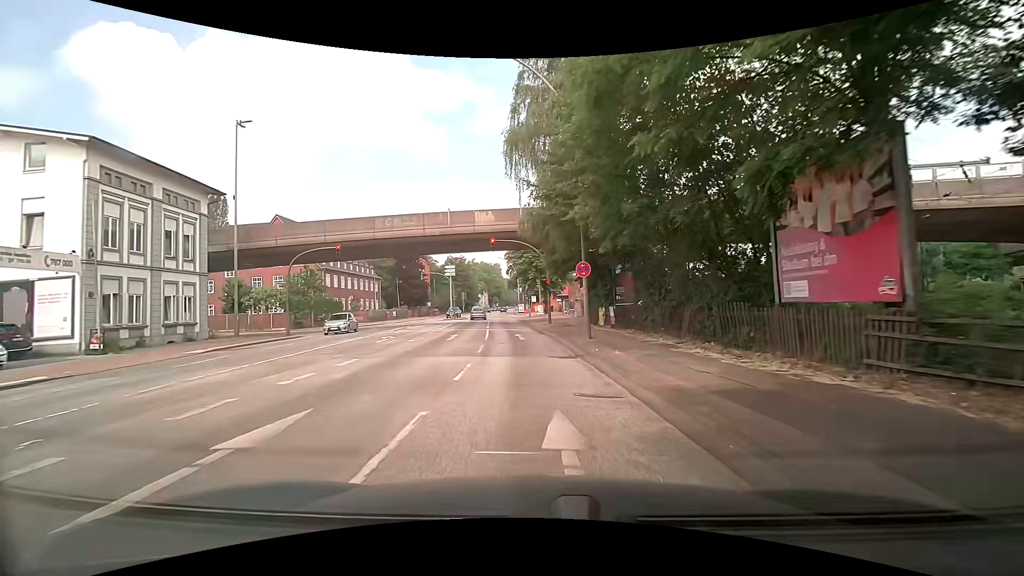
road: primary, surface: asphalt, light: Day
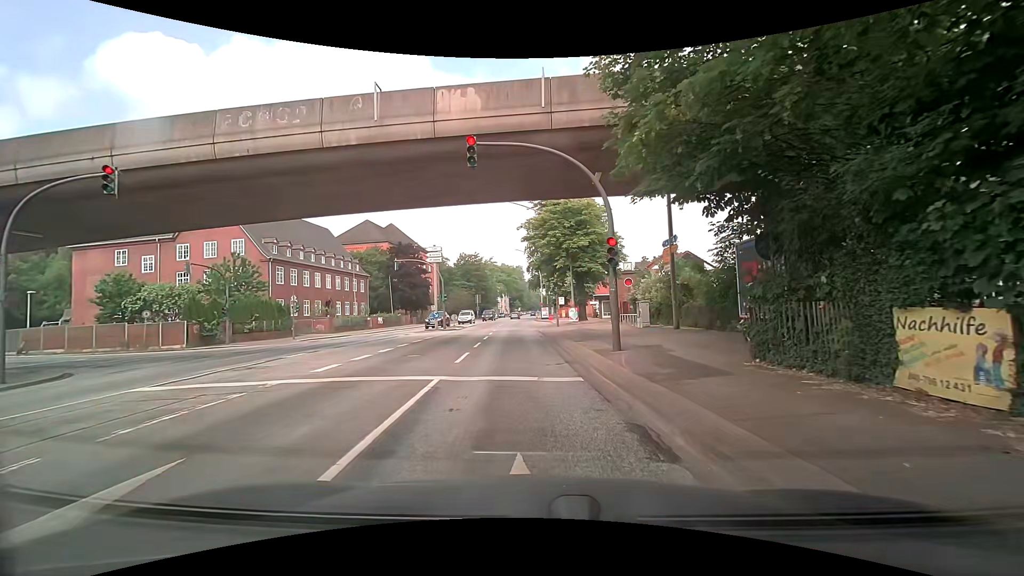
(-0.5, +21.1) m; -3°
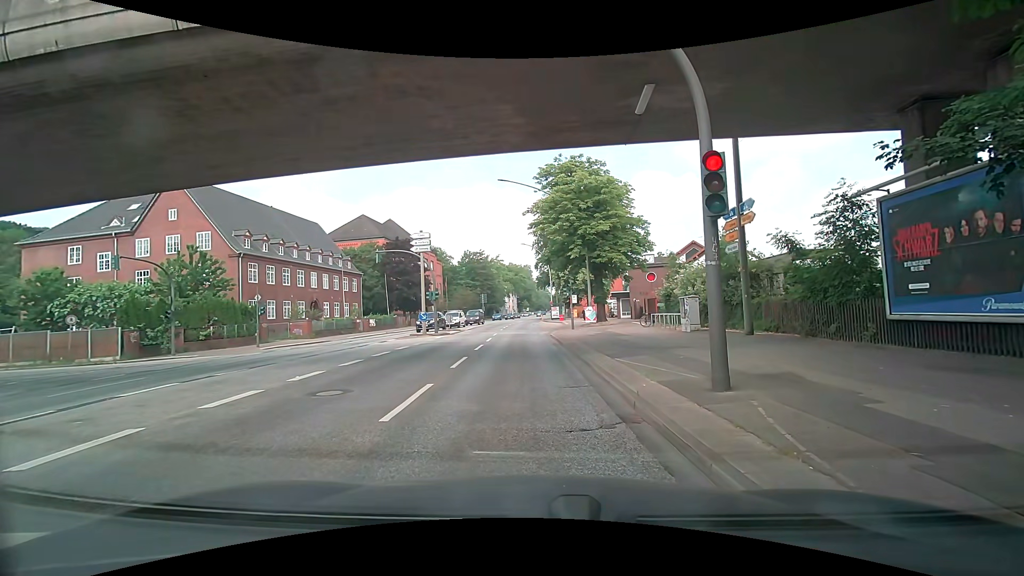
(-0.1, +6.8) m; -2°
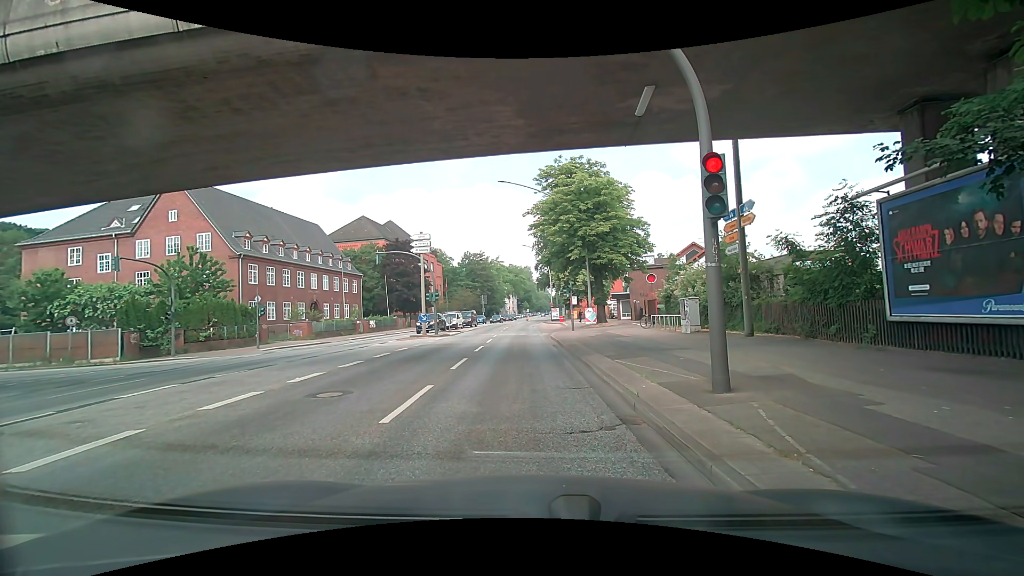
(0.0, +0.1) m; 0°
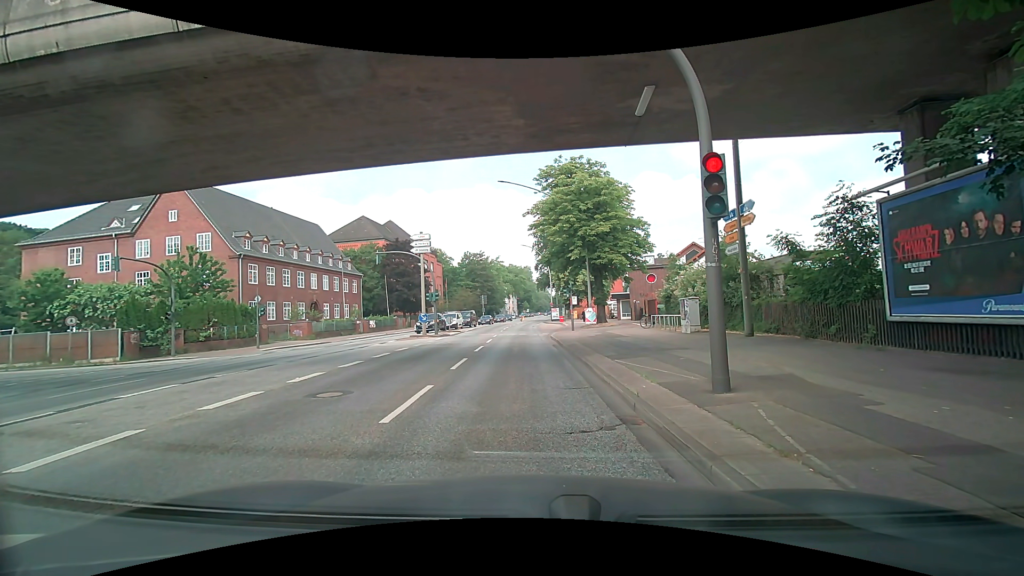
(0.0, 0.0) m; 0°
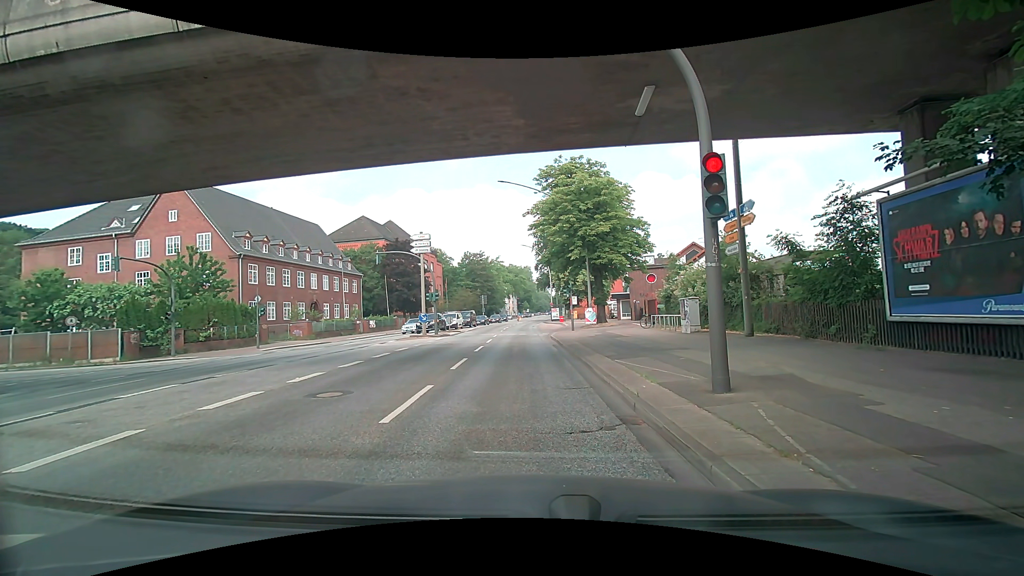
(0.0, 0.0) m; 0°
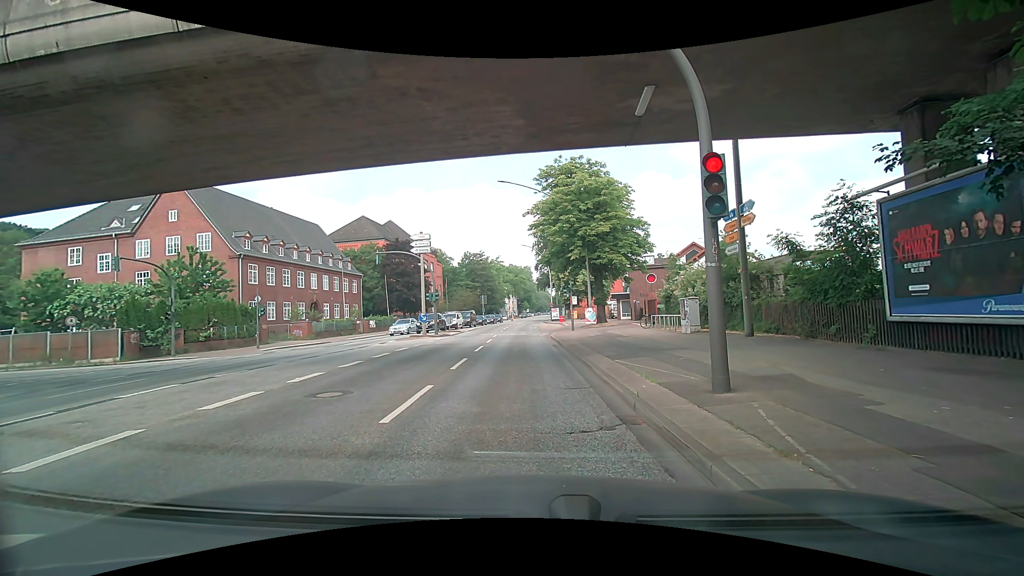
(0.0, 0.0) m; 0°
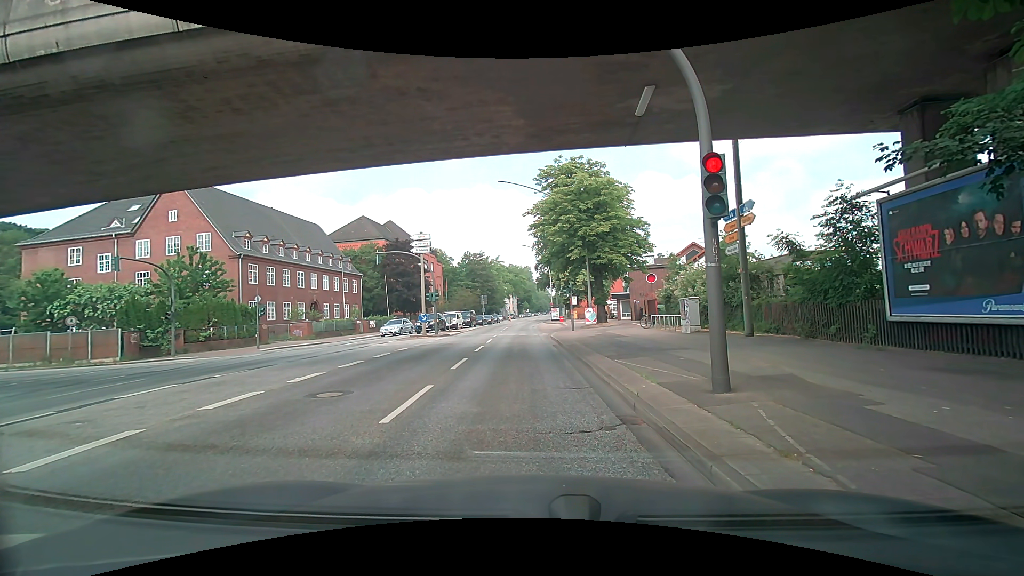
(0.0, 0.0) m; 0°
